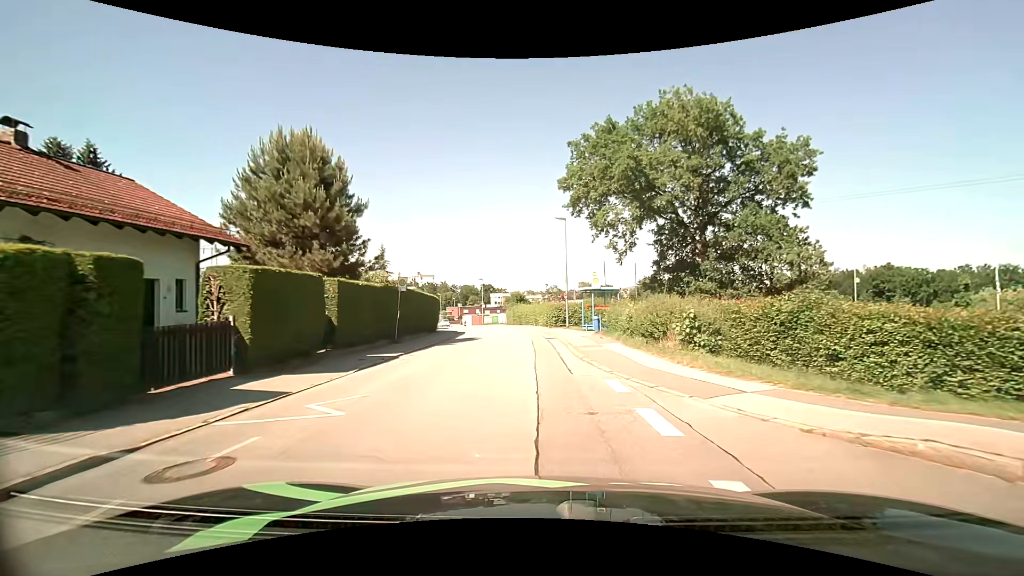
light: Day
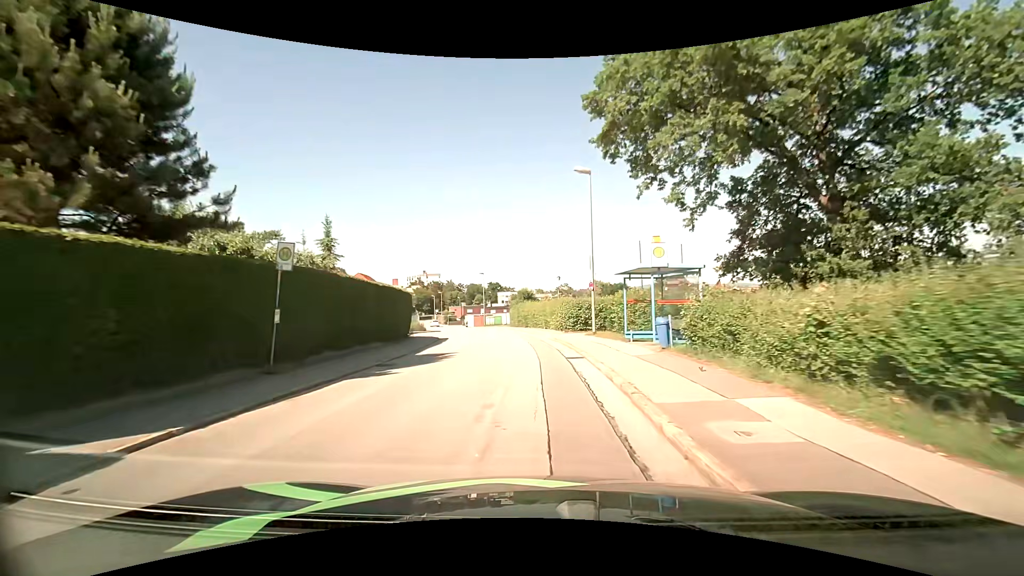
(-0.1, +12.0) m; 0°
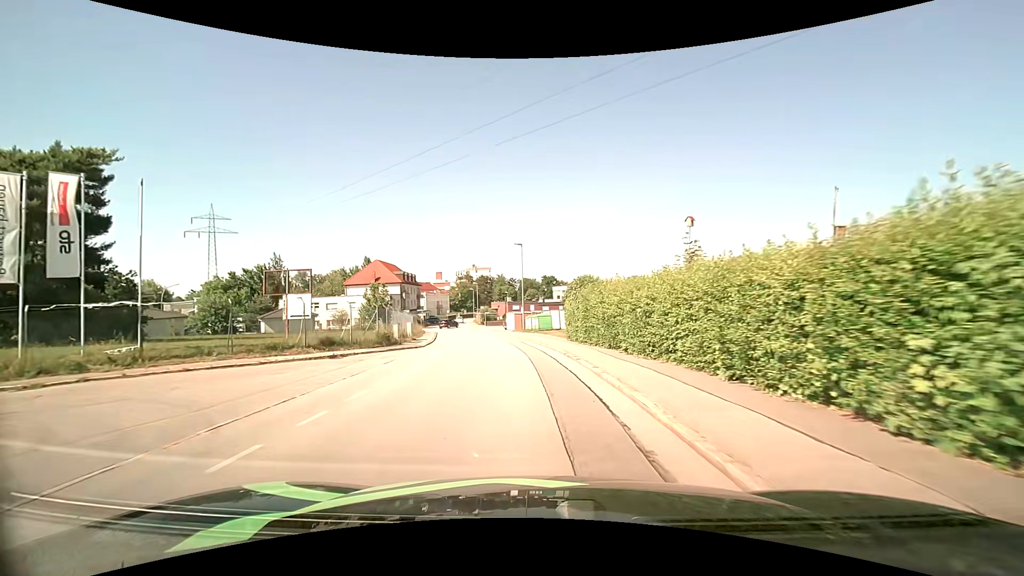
(-1.7, +30.4) m; -7°
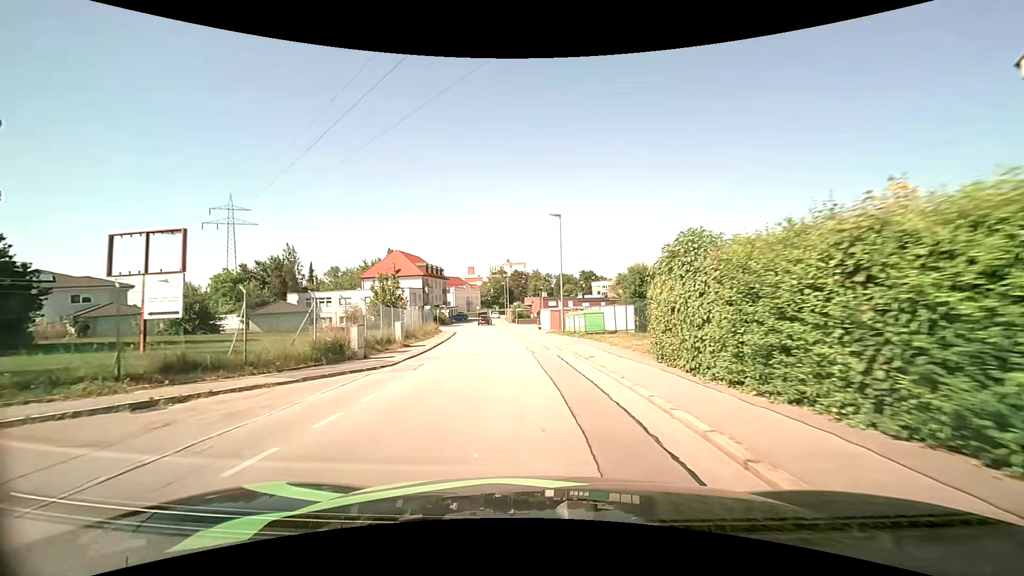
(-0.4, +12.3) m; -4°
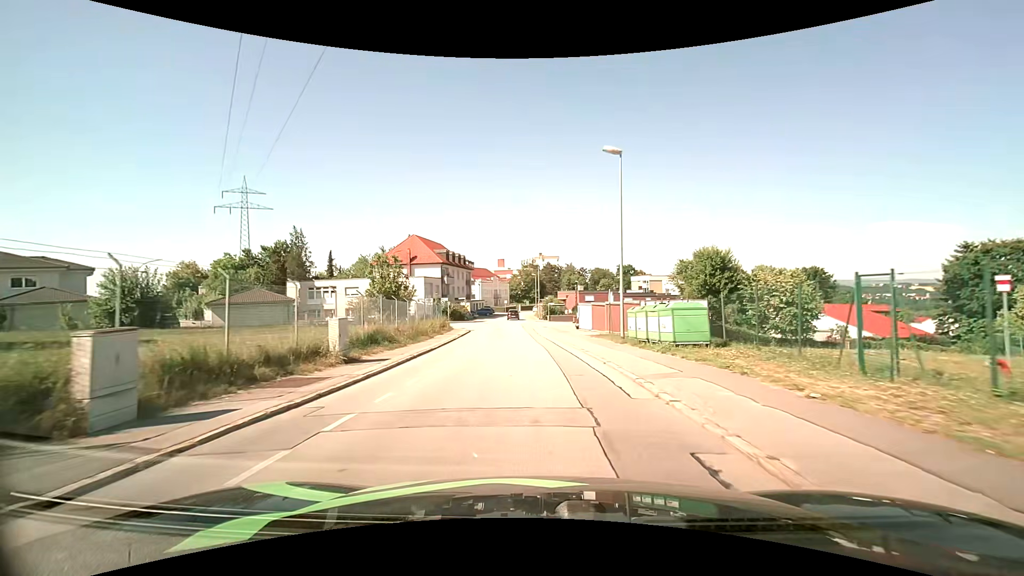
(-0.4, +12.4) m; -4°
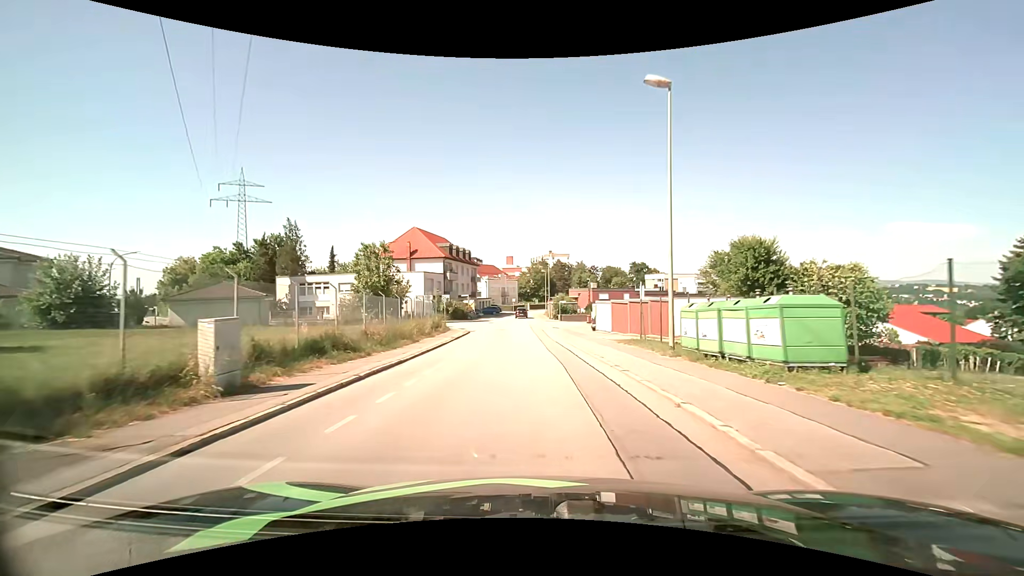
(0.0, +6.2) m; -1°
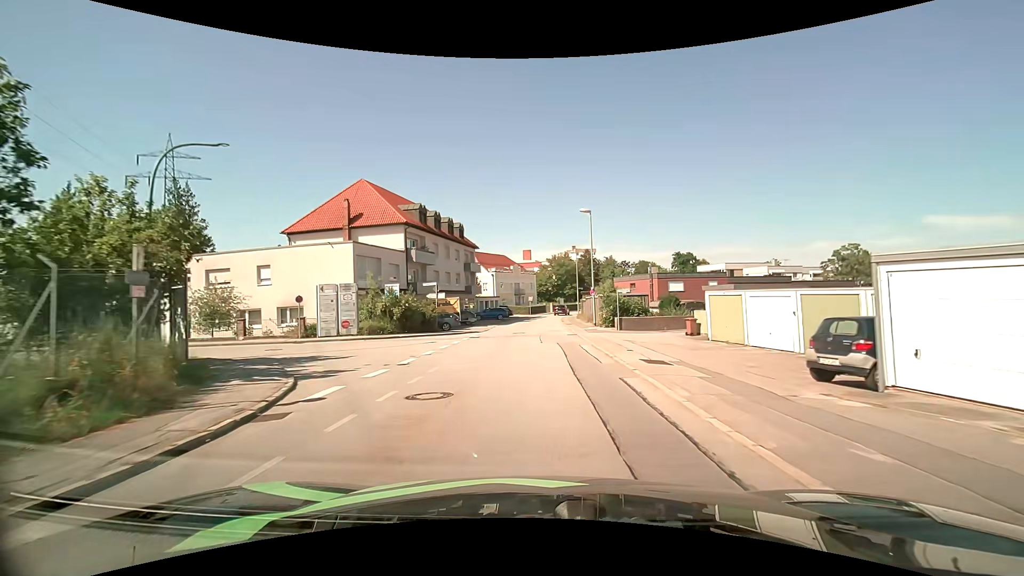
(-0.6, +32.0) m; -2°
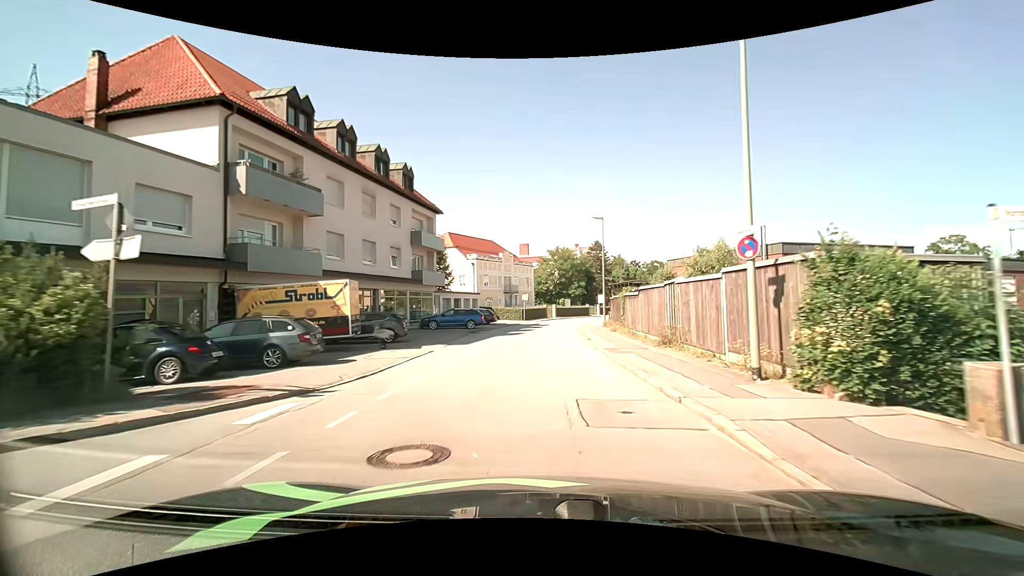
(0.0, +25.8) m; 0°
(0, +10) (0, +20) (+1, +30) (+2, +40) (+3, +50) (+6, +59) (+9, +69) (+13, +78) (+18, +87) (+22, +96) m
